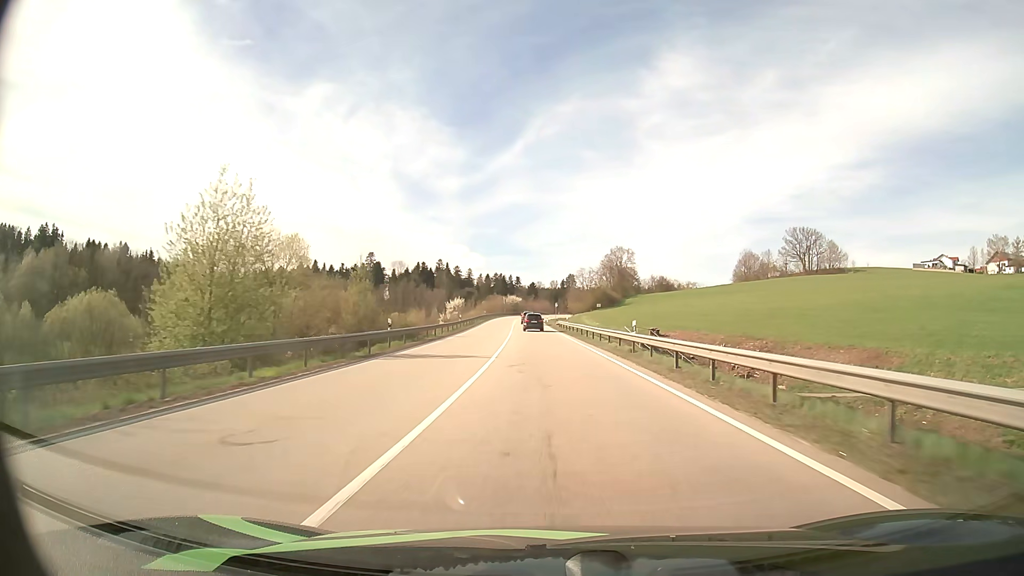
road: primary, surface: asphalt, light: Day
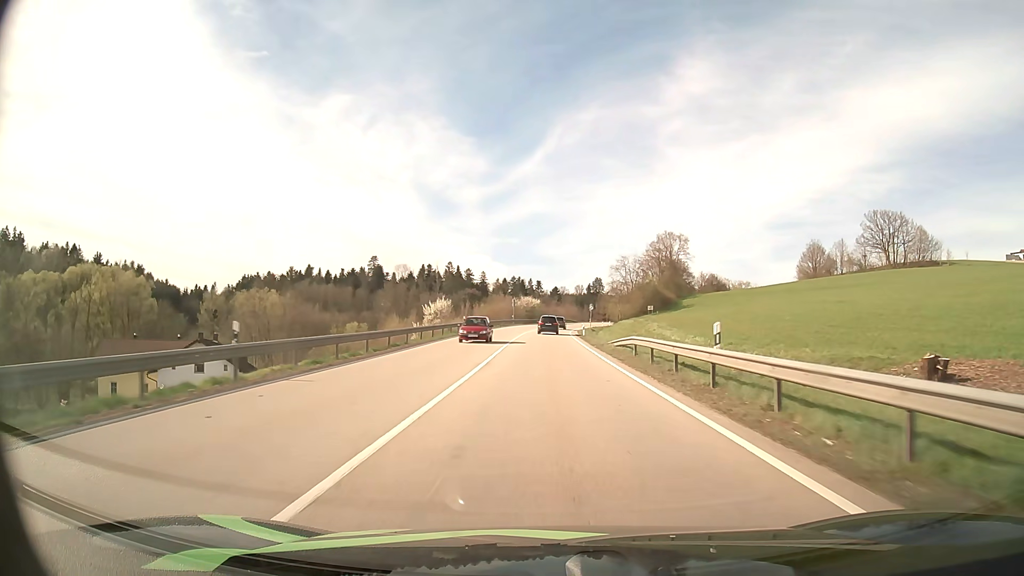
(-1.2, +52.8) m; -2°
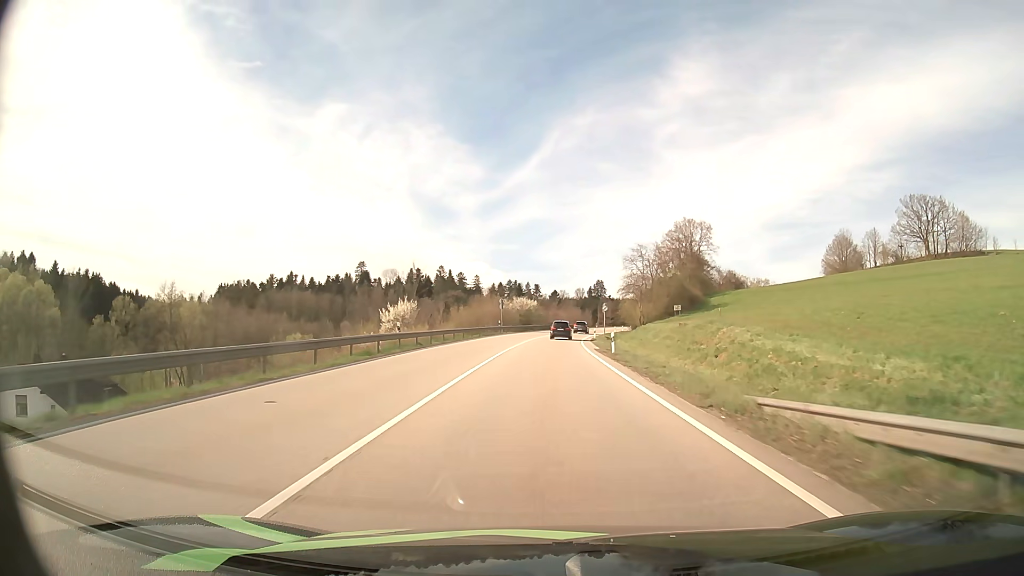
(-0.1, +26.0) m; 0°
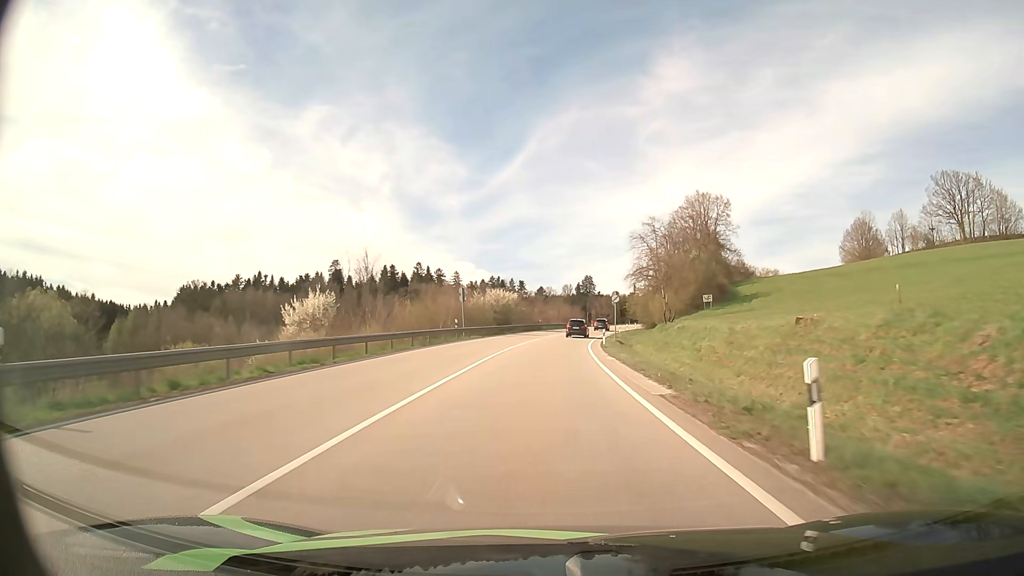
(+0.2, +25.4) m; +1°
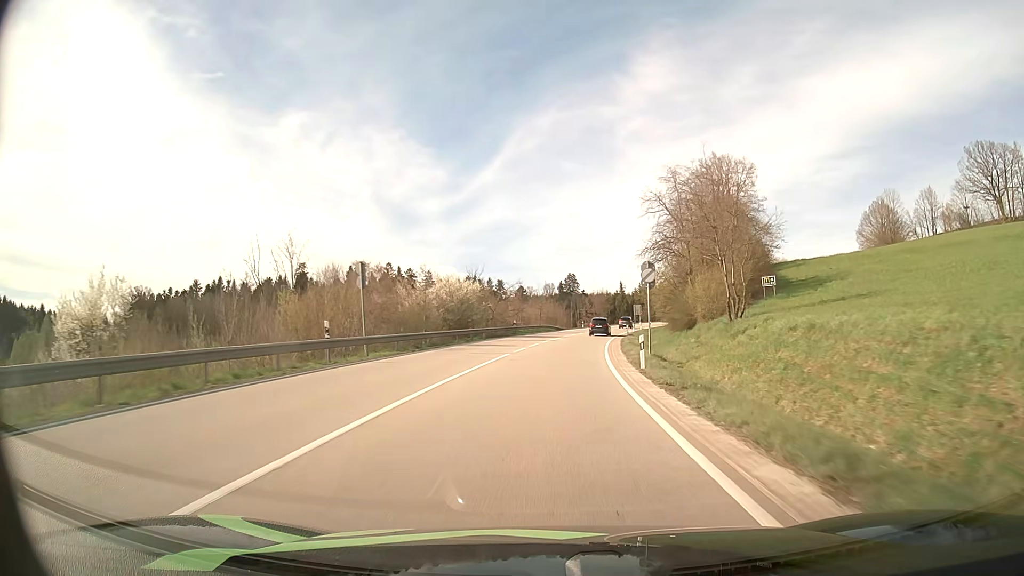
(+0.3, +25.1) m; +2°
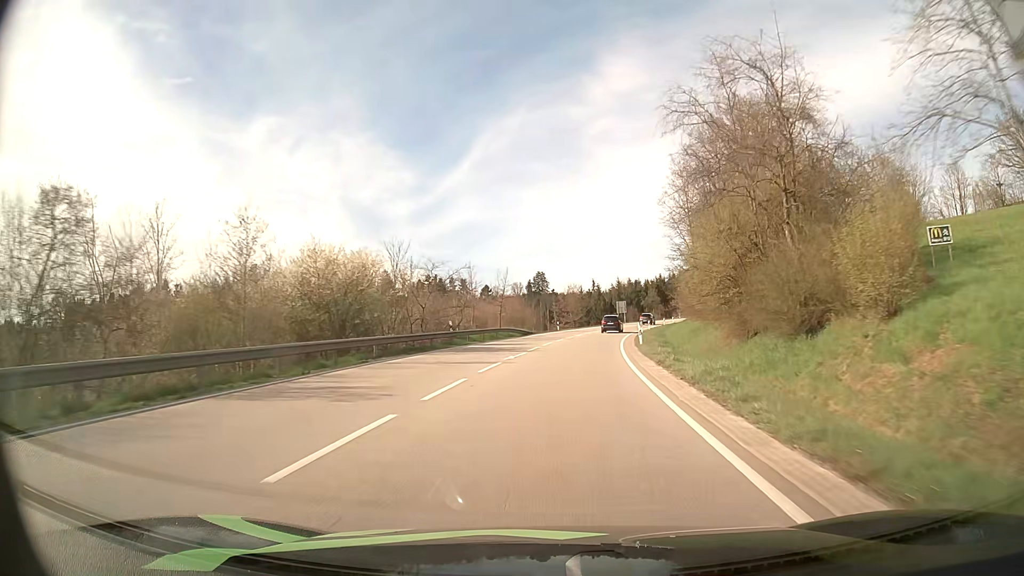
(+0.5, +24.7) m; +2°
(0, +10) (0, +20) (+1, +30) (+2, +40) (+3, +50) (+5, +60) (+7, +70) (+9, +79) (+12, +89) (+15, +98) m
